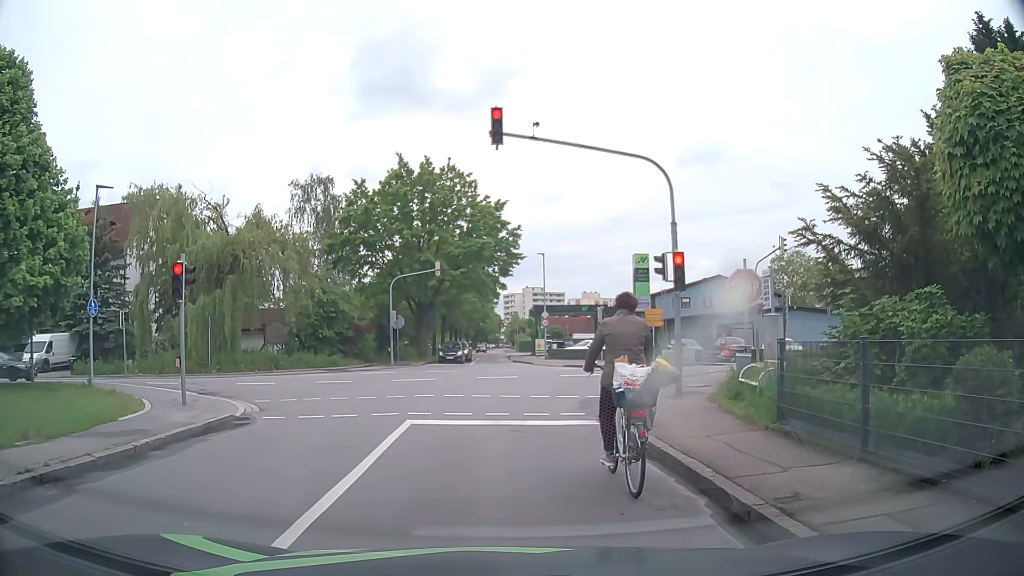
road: tertiary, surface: asphalt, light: Day
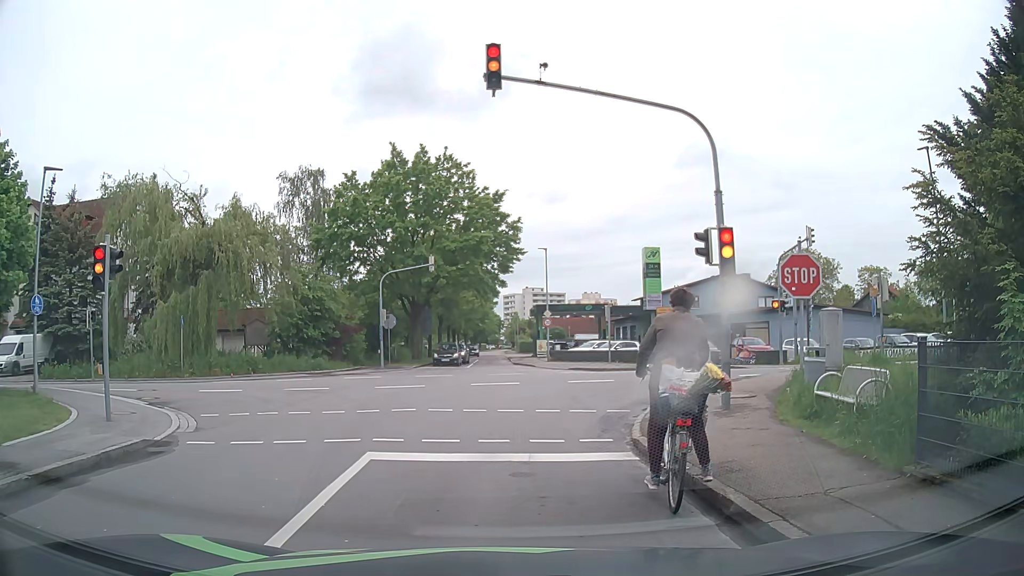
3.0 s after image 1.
(-0.1, +3.2) m; -2°
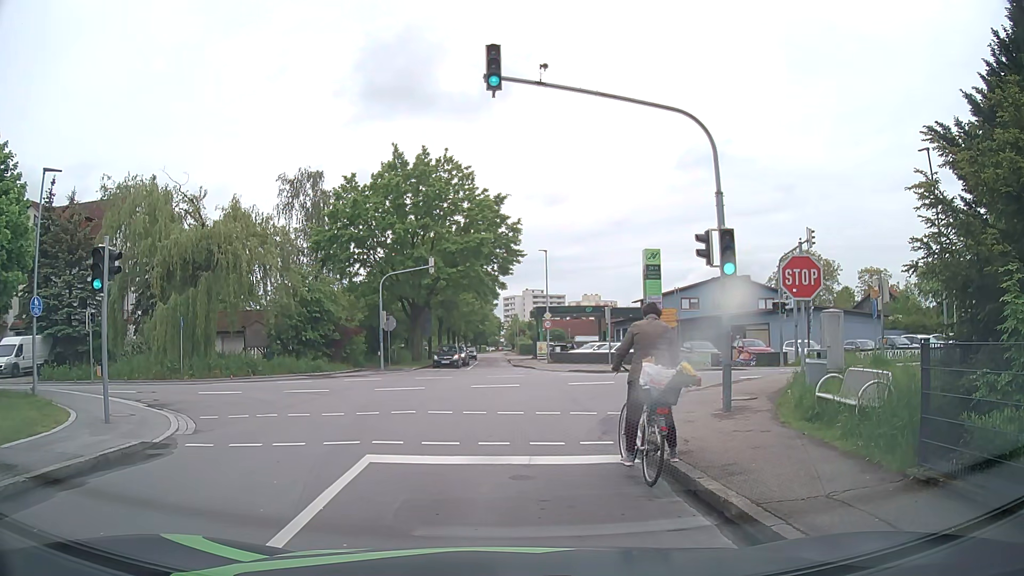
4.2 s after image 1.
(0.0, +0.1) m; 0°
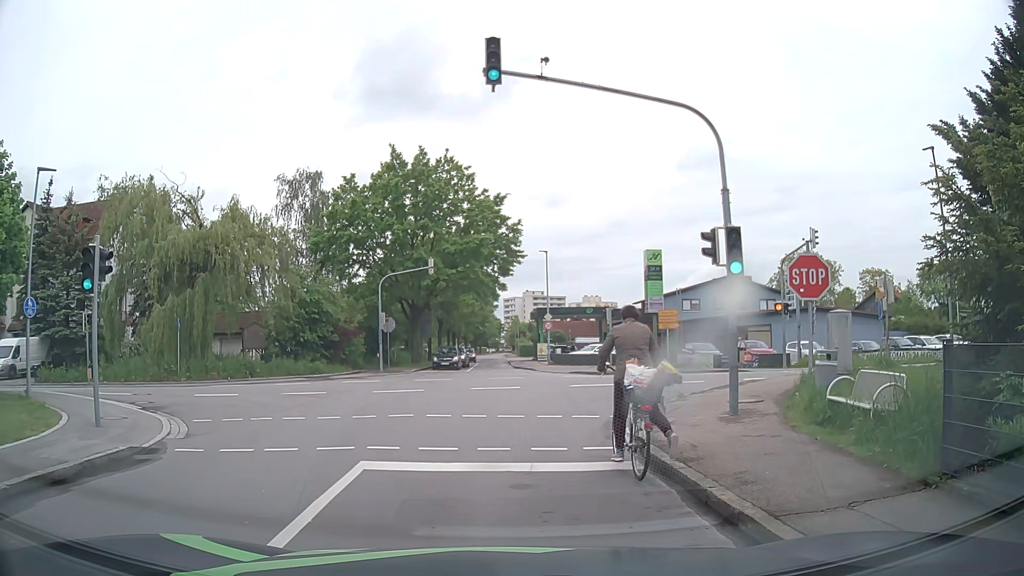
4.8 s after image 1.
(0.0, +0.4) m; 0°
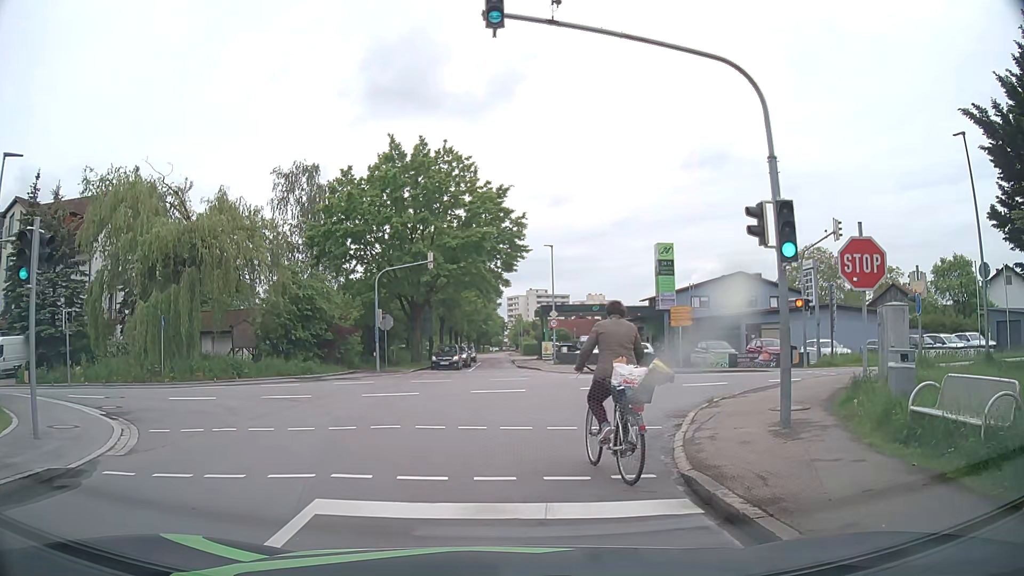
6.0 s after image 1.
(0.0, +2.2) m; +2°
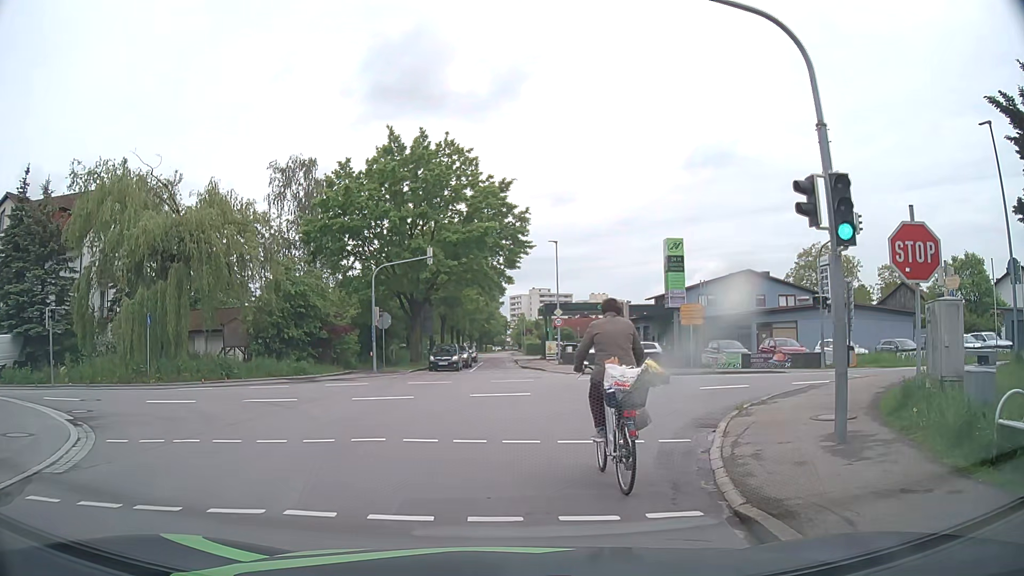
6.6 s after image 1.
(-0.1, +1.7) m; -3°
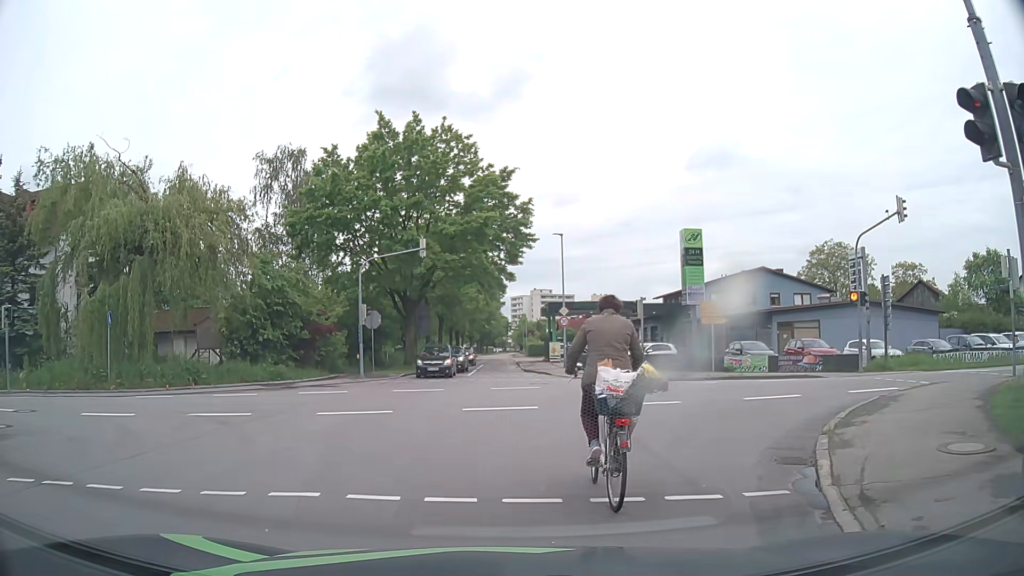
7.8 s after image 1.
(0.0, +3.5) m; +1°
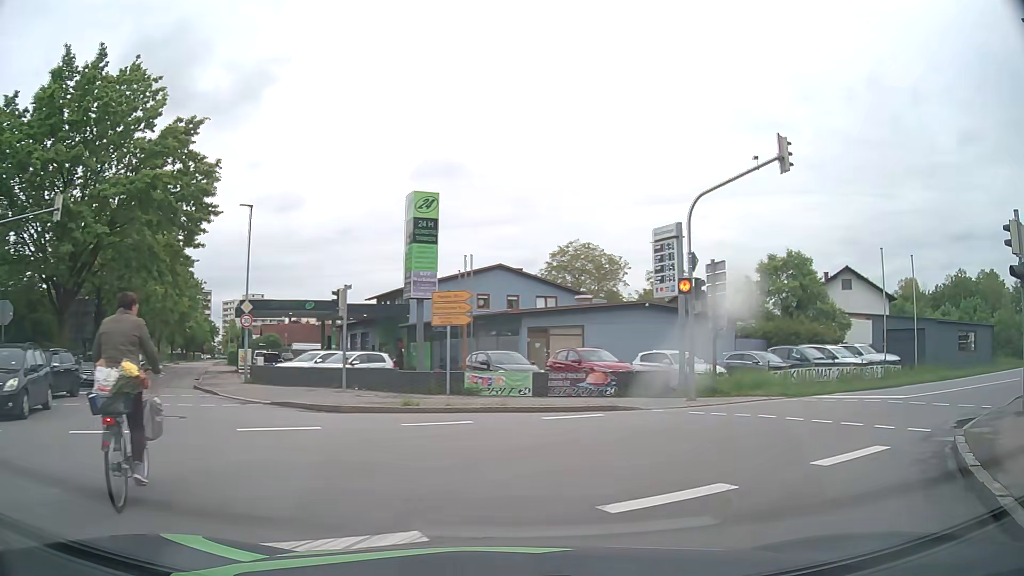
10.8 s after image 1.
(+1.6, +10.1) m; +24°
(+3, +9) (+11, +15) (+20, +20) (+29, +24) (+38, +28) (+47, +32) (+56, +37) (+65, +42) (+73, +48) (+81, +54) m
